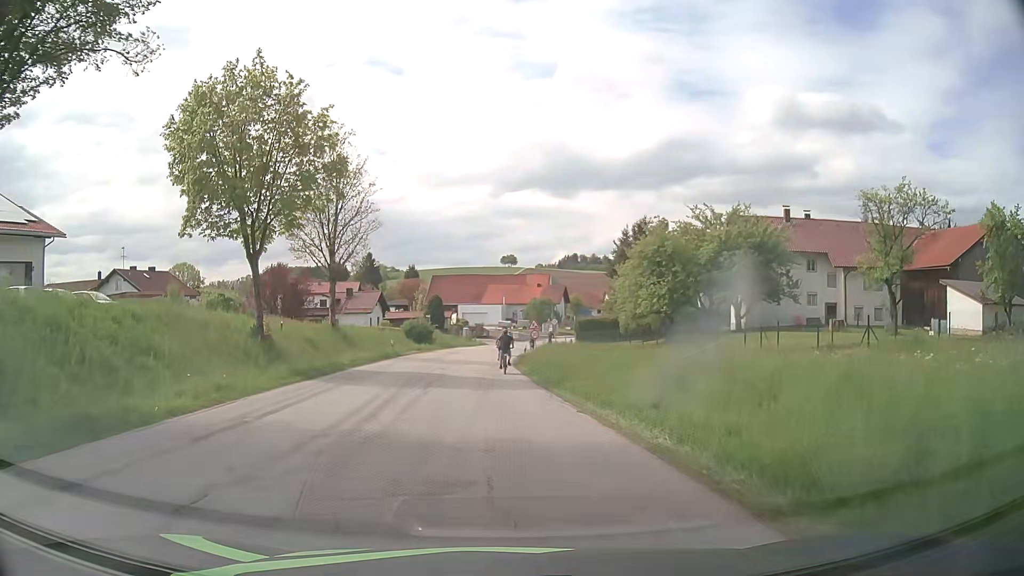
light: Day
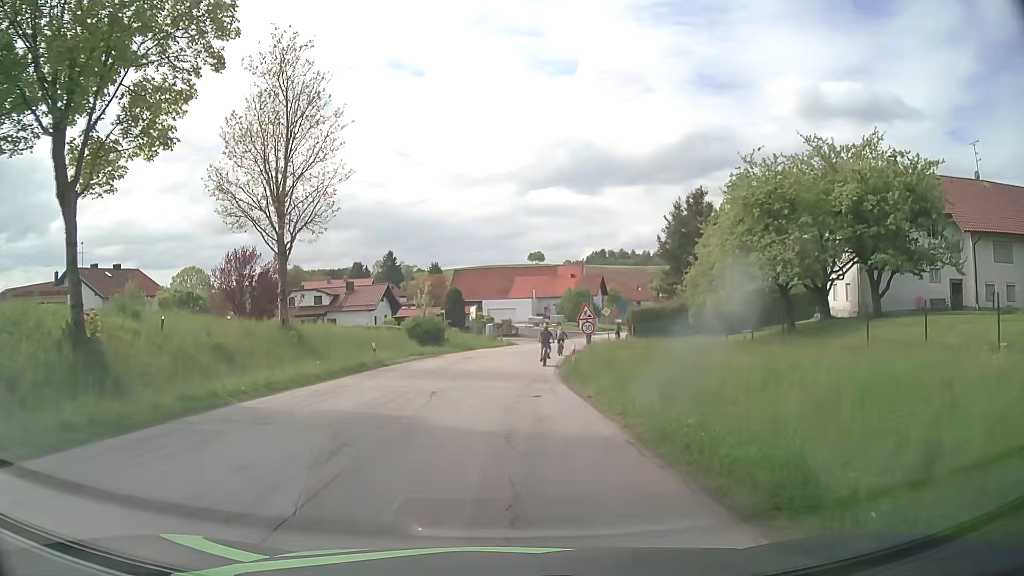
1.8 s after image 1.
(-0.3, +14.8) m; -3°
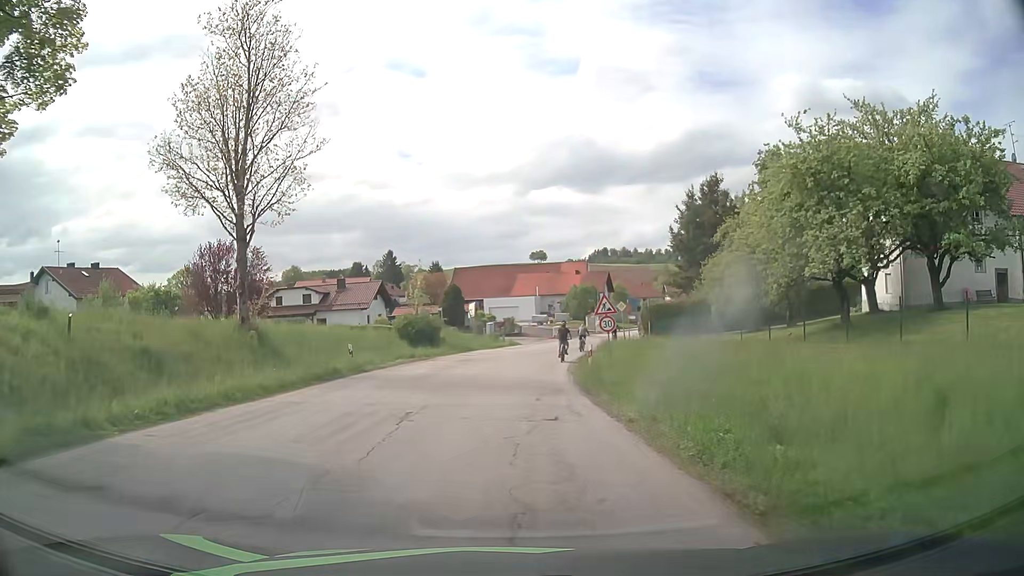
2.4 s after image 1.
(0.0, +4.9) m; 0°
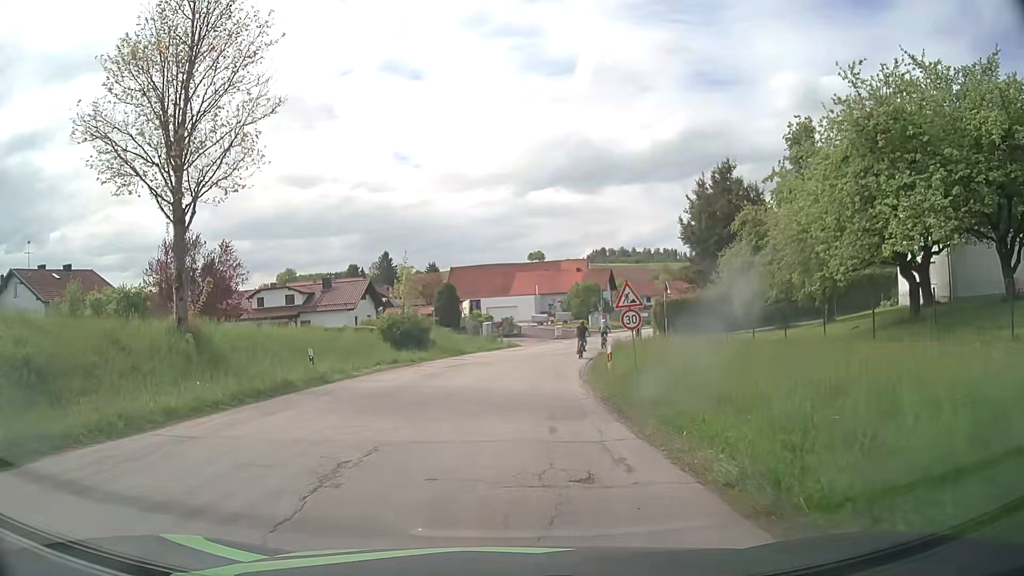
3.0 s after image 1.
(0.0, +4.9) m; 0°
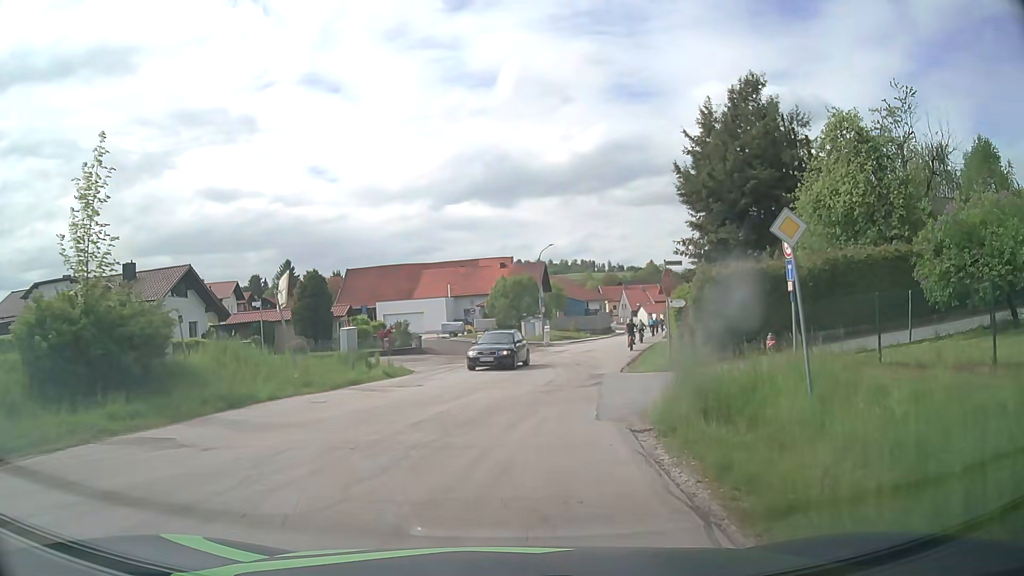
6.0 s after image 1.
(+1.1, +24.2) m; +7°
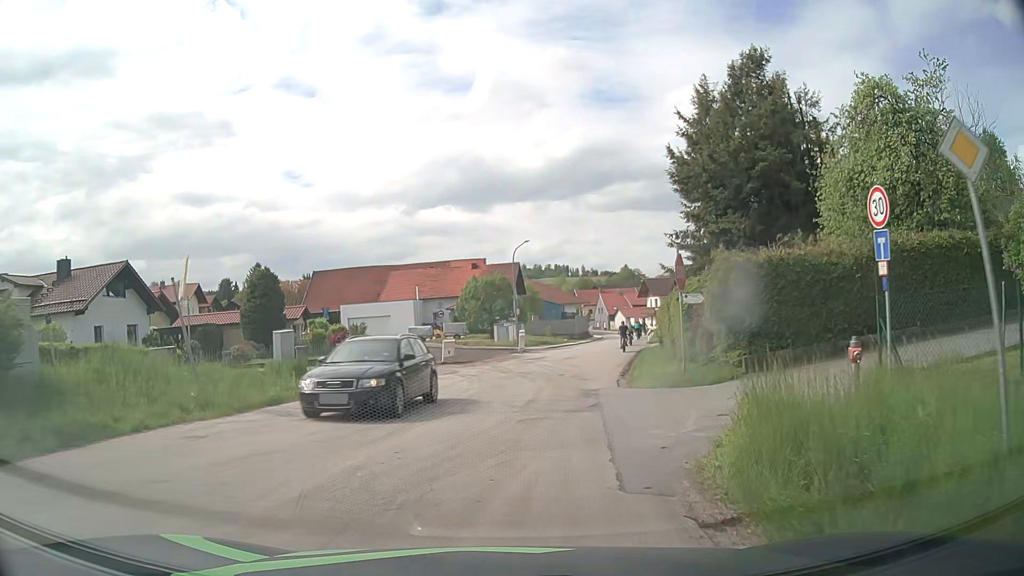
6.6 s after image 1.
(+0.1, +4.7) m; +3°
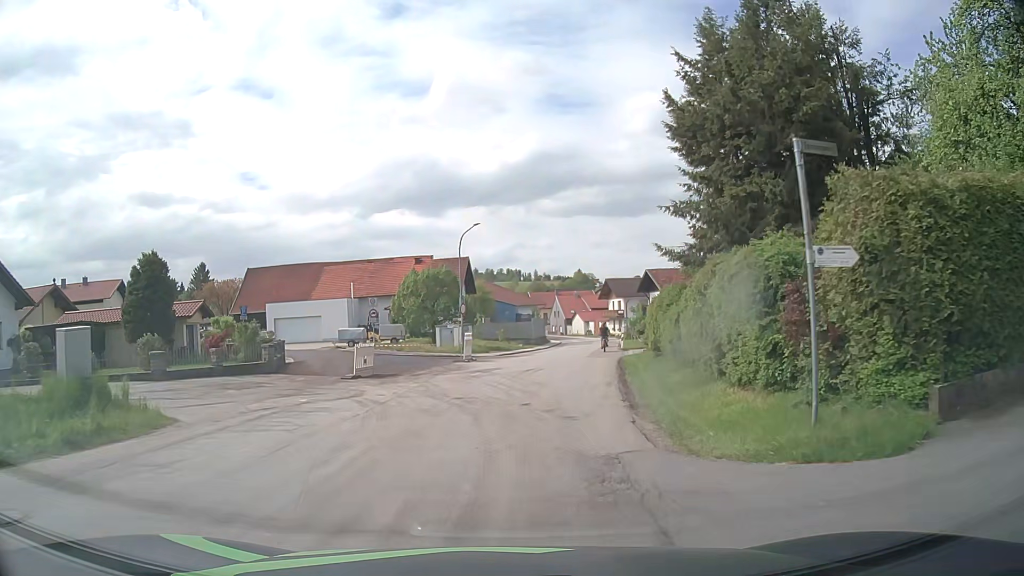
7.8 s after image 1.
(+0.3, +9.2) m; +4°
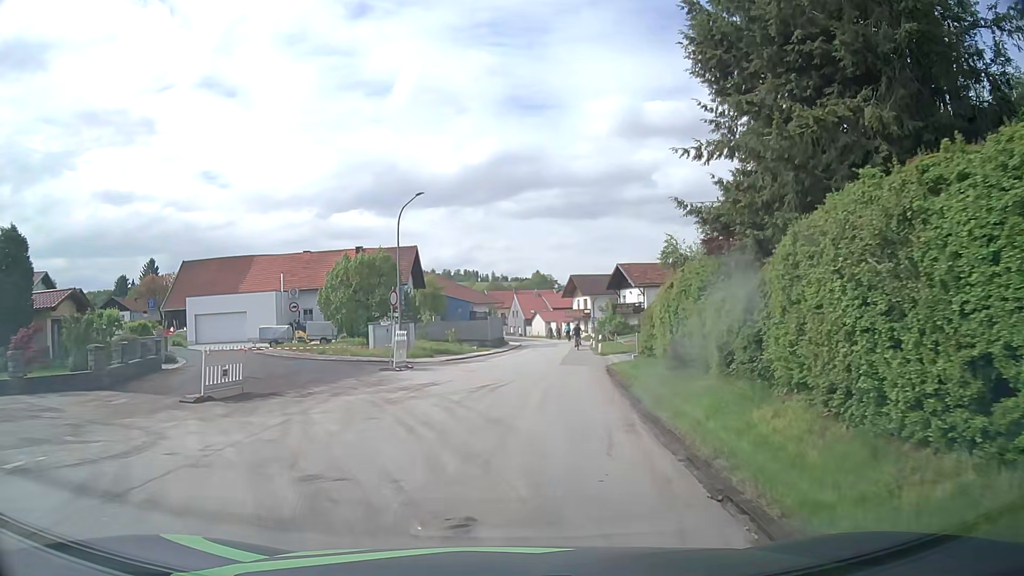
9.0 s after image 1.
(+0.3, +8.9) m; +4°
(0, +10) (+1, +20) (+2, +30) (+4, +40) (+5, +50) (+6, +60) (+6, +70) (+6, +80) (+6, +90) (+4, +100) m
